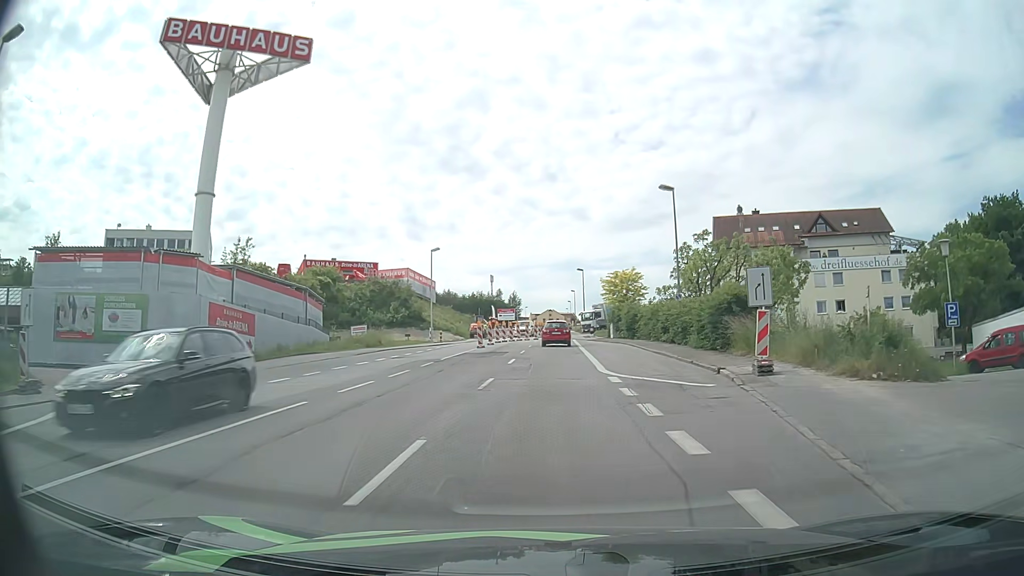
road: tertiary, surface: asphalt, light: Day
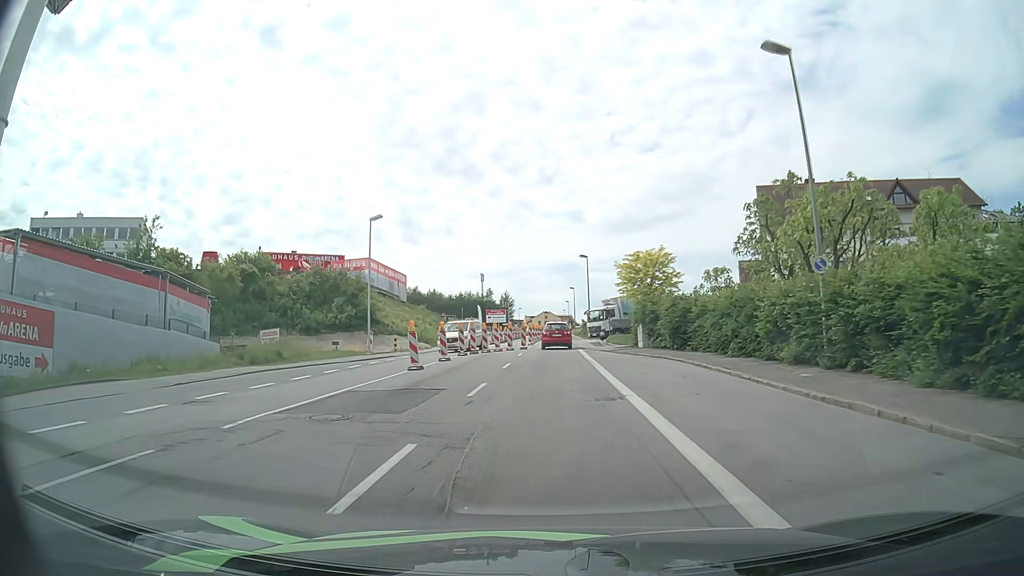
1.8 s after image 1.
(+0.1, +18.9) m; 0°
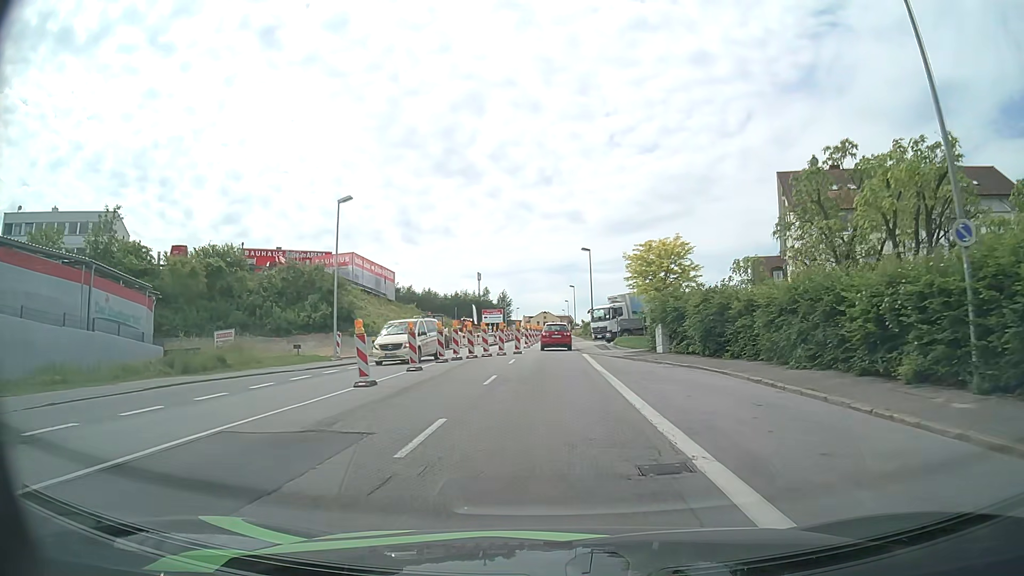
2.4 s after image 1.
(0.0, +6.1) m; 0°
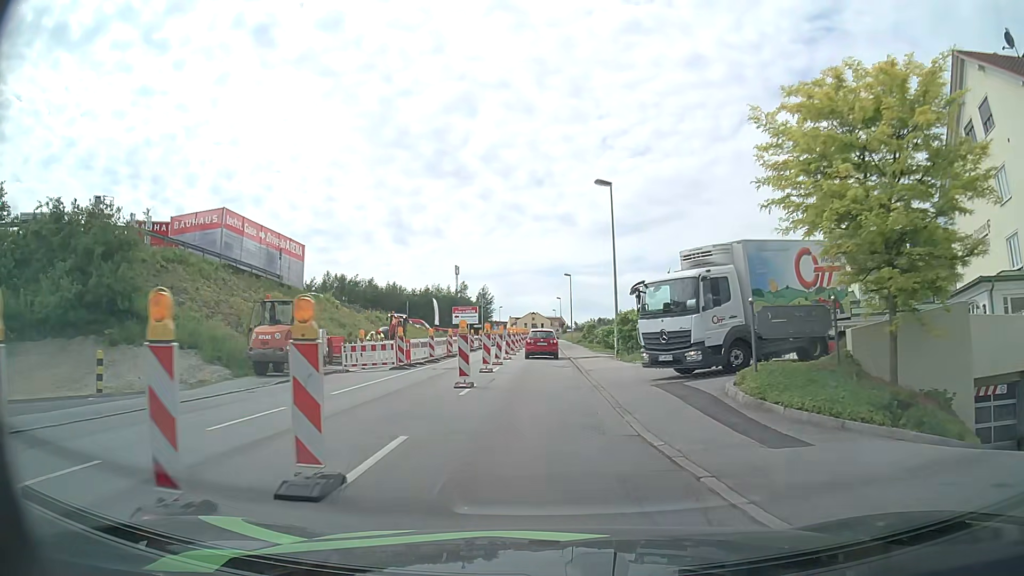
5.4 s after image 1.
(+0.3, +28.4) m; +1°
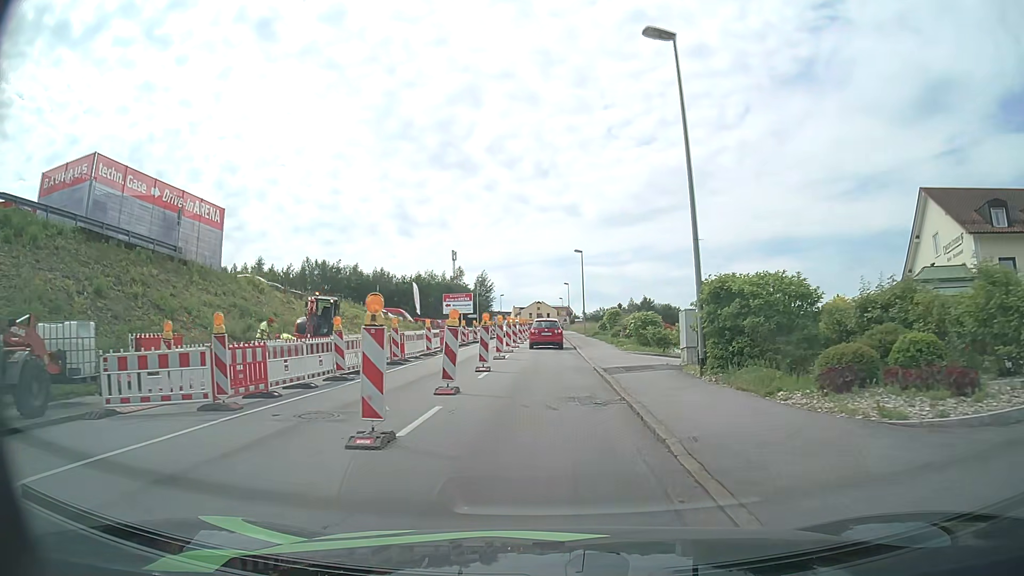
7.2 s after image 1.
(0.0, +15.5) m; -1°
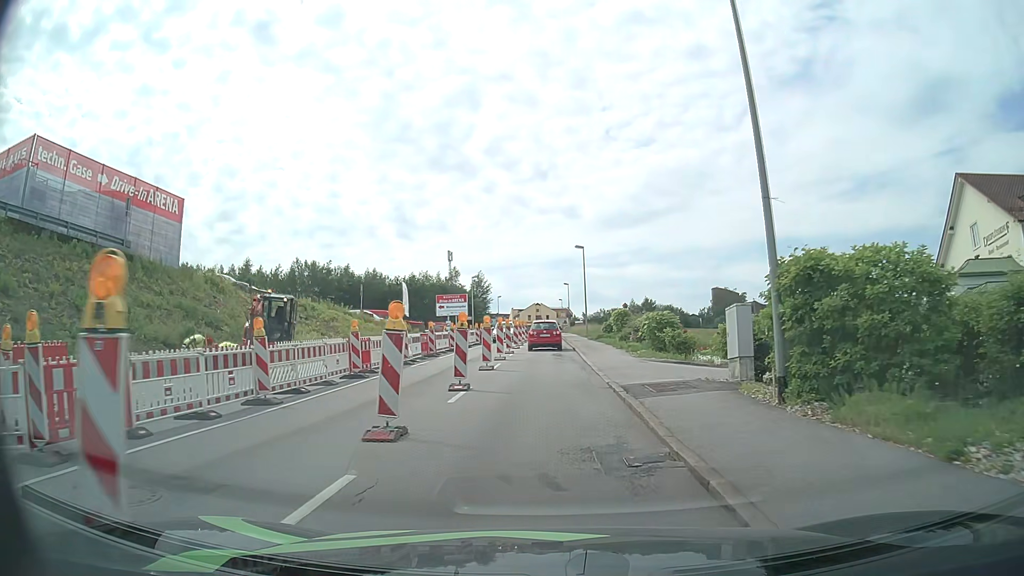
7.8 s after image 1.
(0.0, +5.0) m; 0°
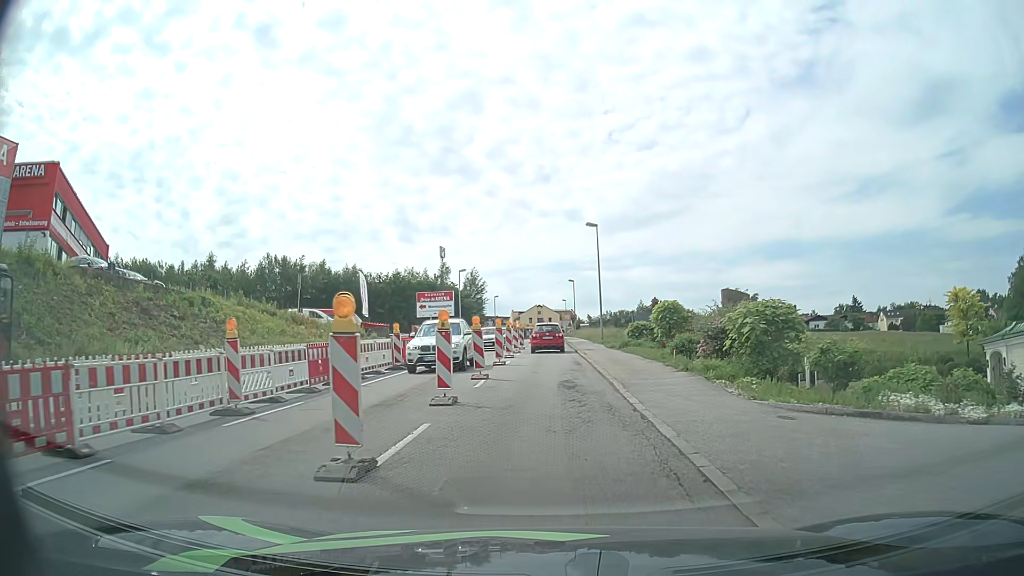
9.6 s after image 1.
(0.0, +14.6) m; 0°
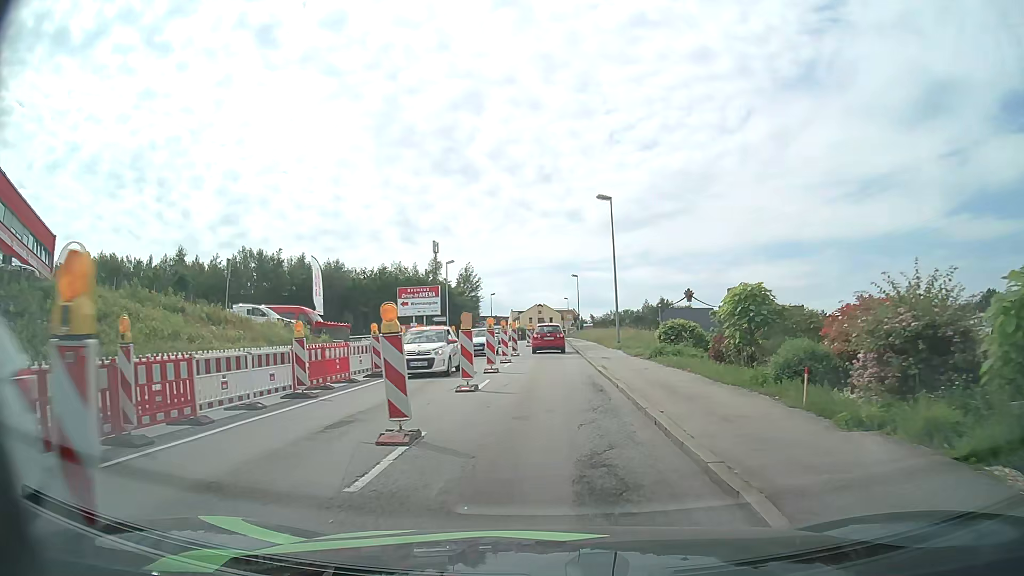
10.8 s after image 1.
(0.0, +9.8) m; -1°
(0, +10) (0, +20) (0, +30) (0, +40) (0, +50) (0, +60) (+1, +70) (+1, +80) (0, +90) (0, +100) m
